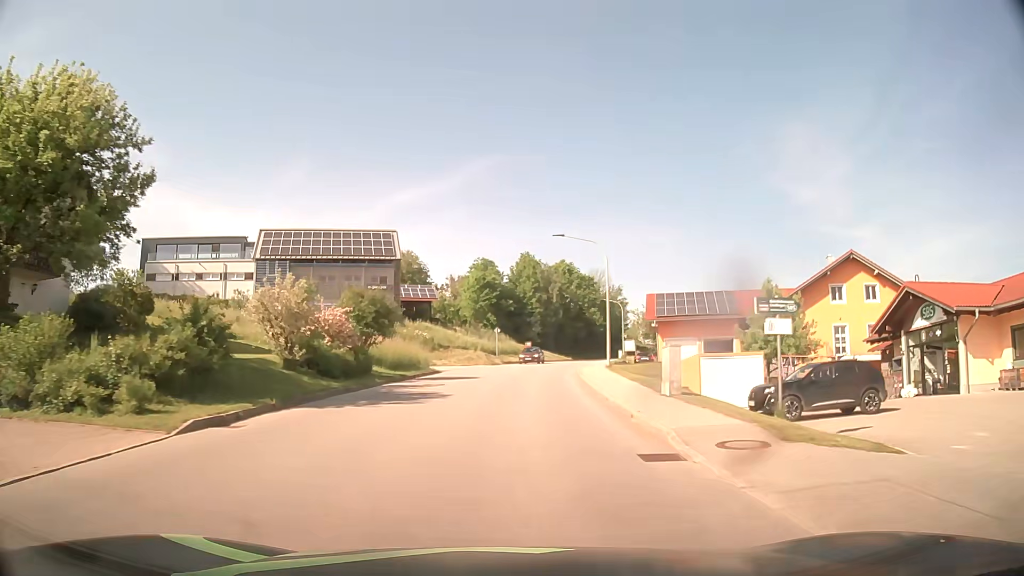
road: tertiary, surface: asphalt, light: Day
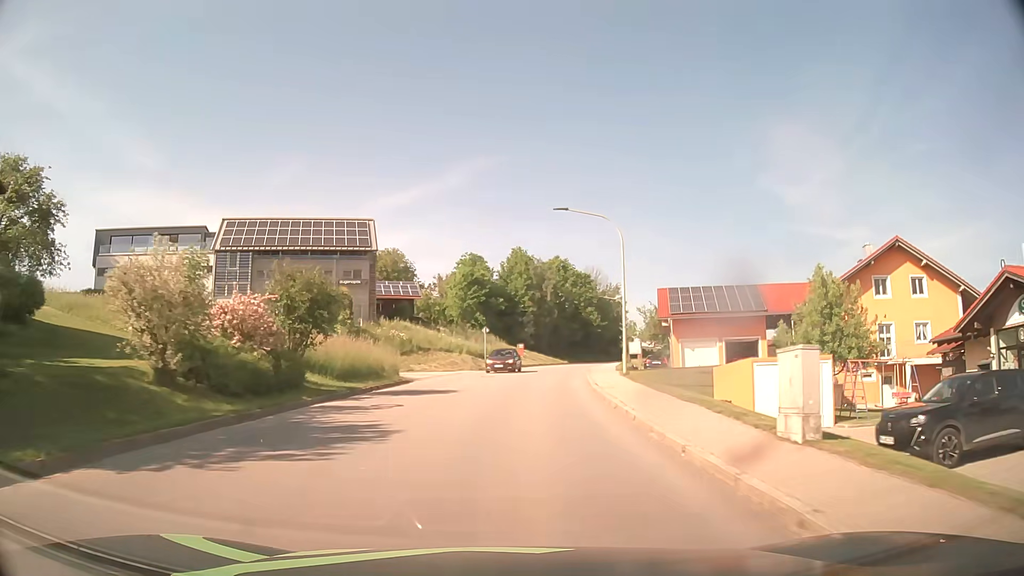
(0.0, +7.6) m; +1°
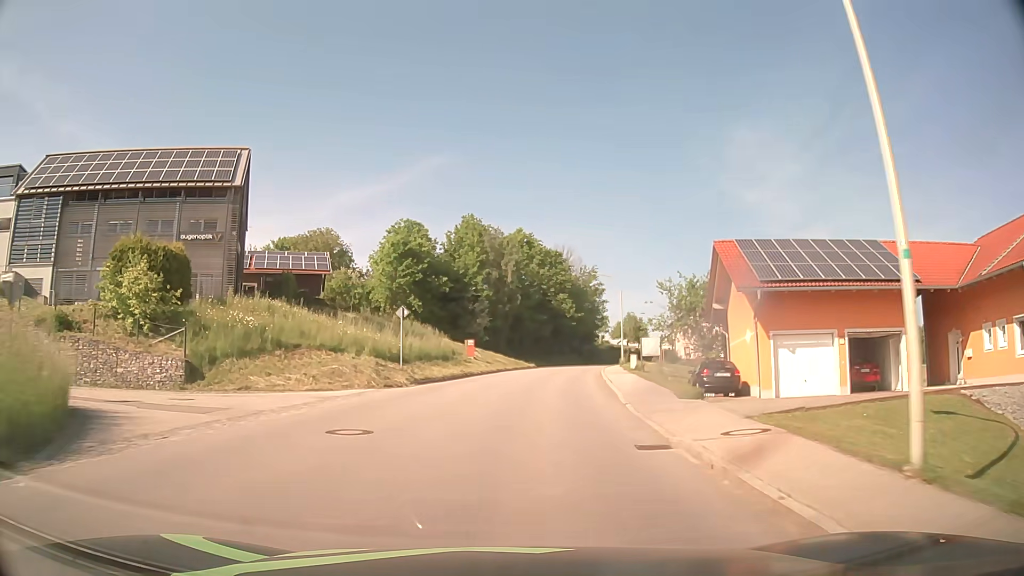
(+0.7, +22.9) m; +4°
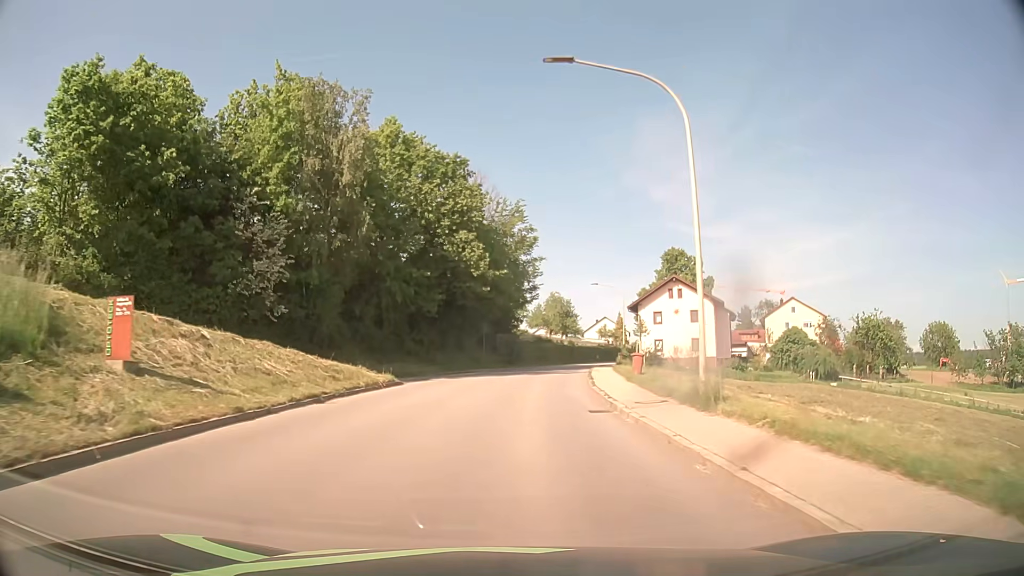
(+2.9, +38.1) m; +9°
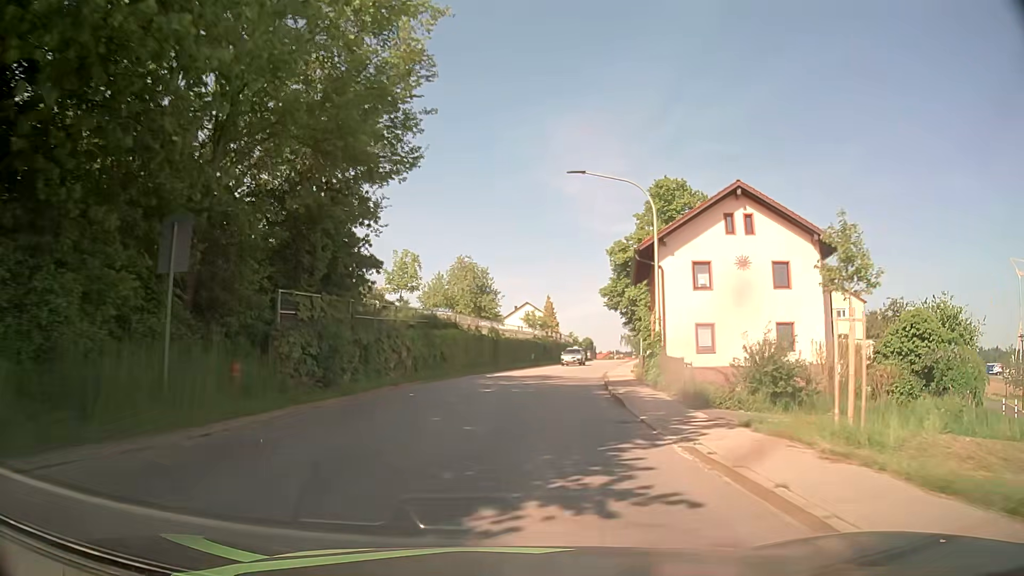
(+2.2, +38.3) m; +8°
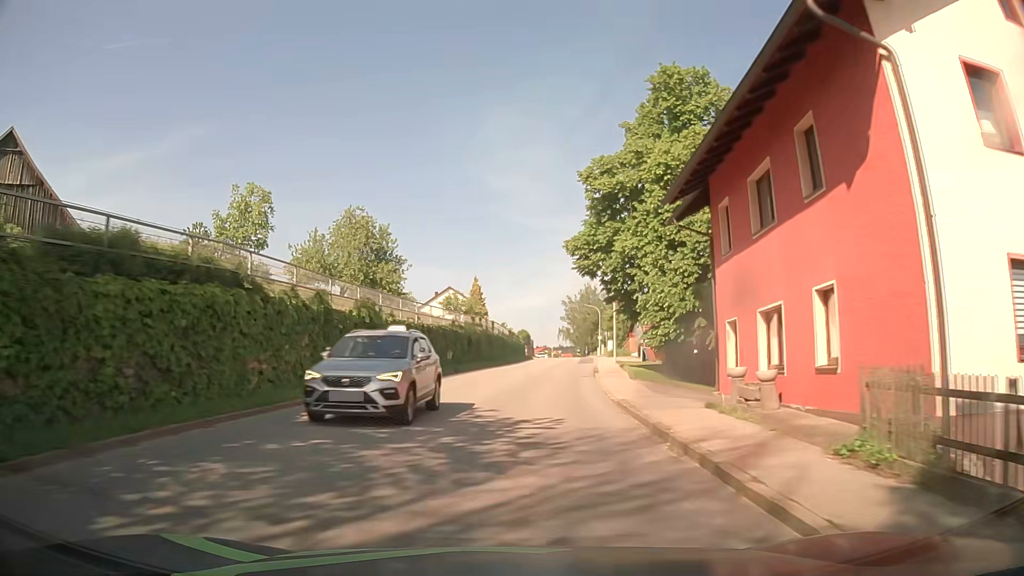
(+1.3, +23.0) m; +6°
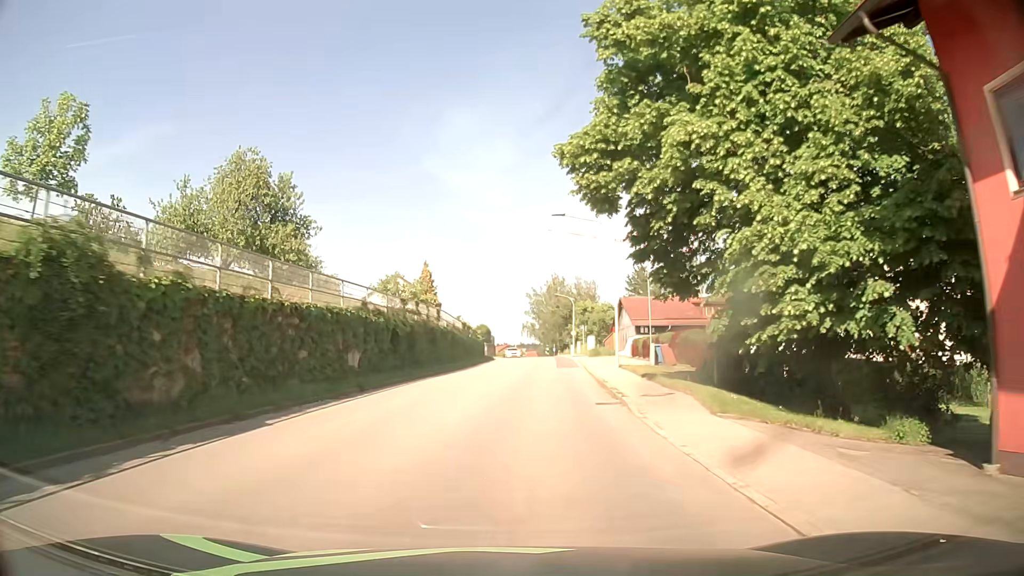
(+0.5, +15.3) m; +4°
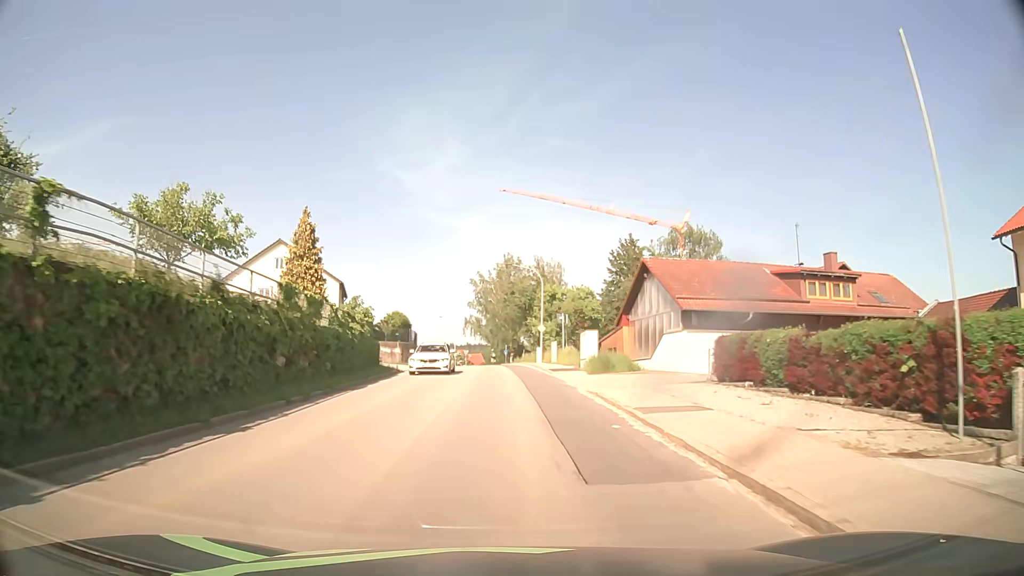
(+1.3, +30.6) m; +4°
(0, +10) (0, +20) (0, +30) (0, +40) (-1, +50) (-2, +60) (-4, +70) (-5, +80) (-8, +89) (-10, +99) m
